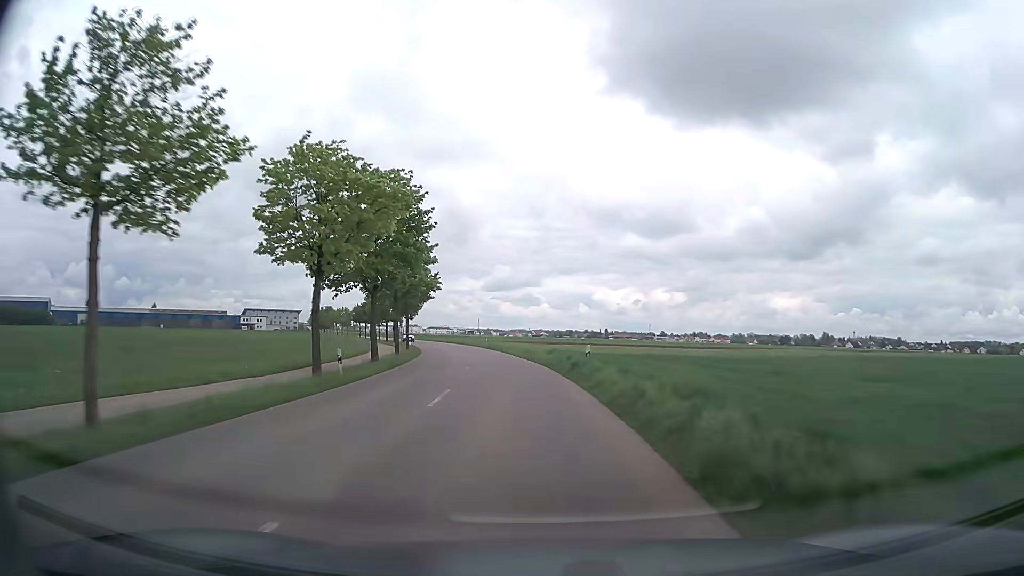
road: tertiary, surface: asphalt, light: Day
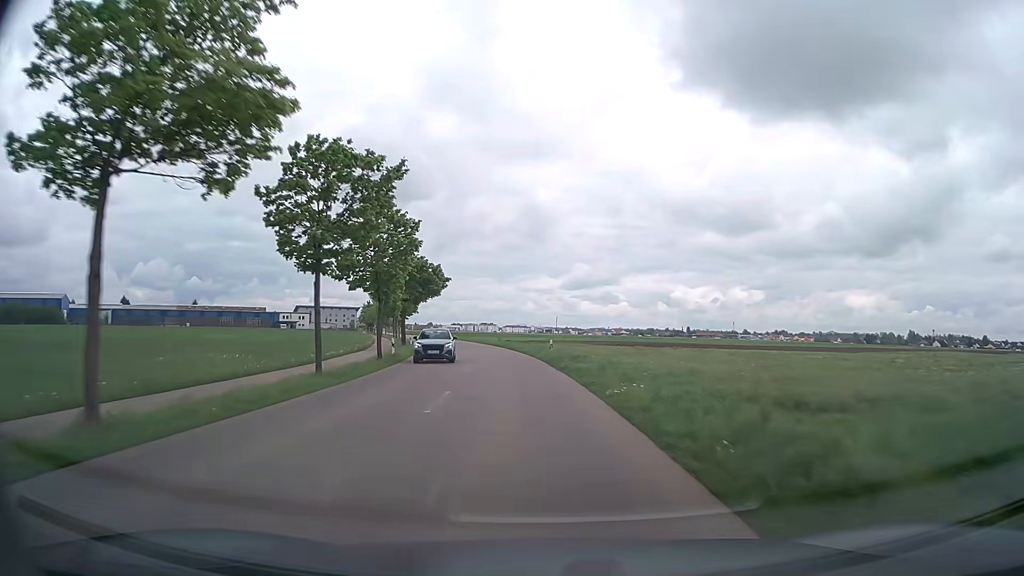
(-2.4, +37.4) m; -6°
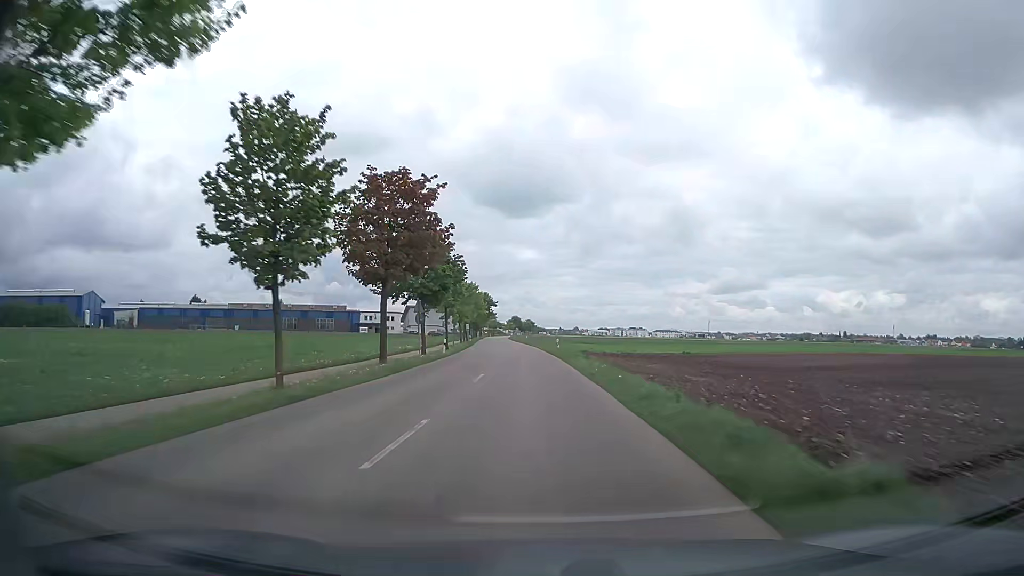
(-7.1, +65.1) m; -12°
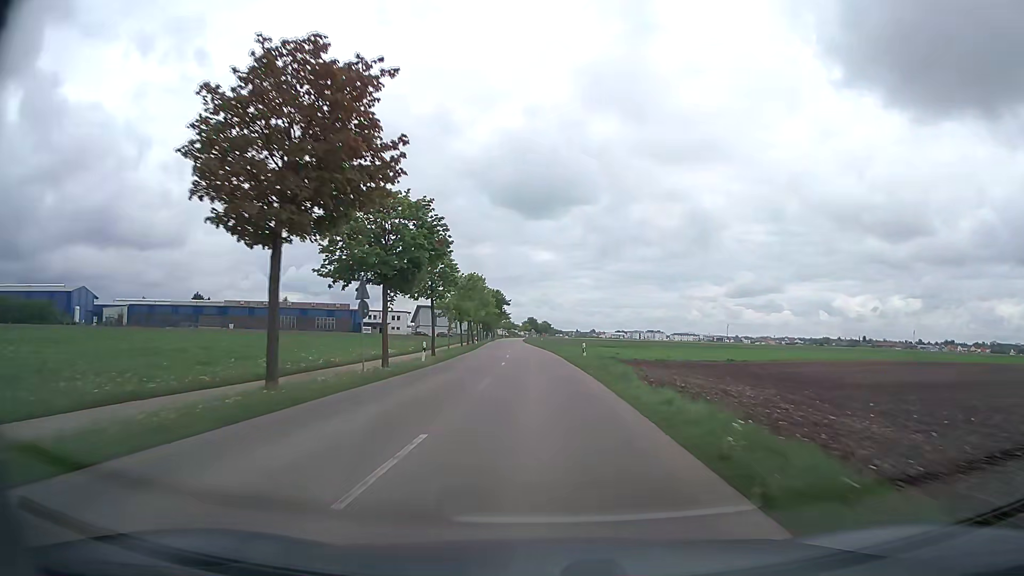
(-0.3, +13.6) m; -2°
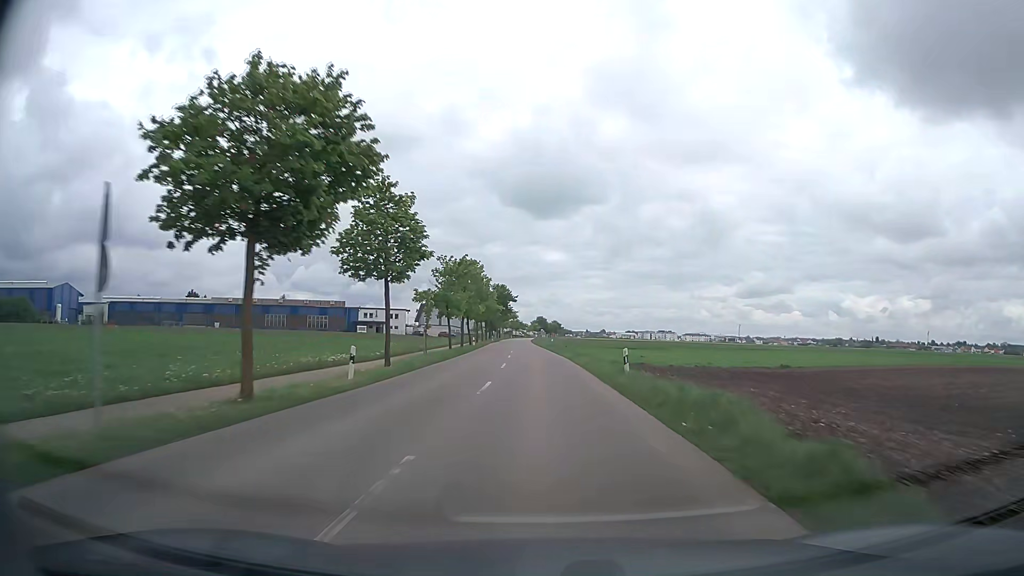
(-0.1, +13.8) m; -1°
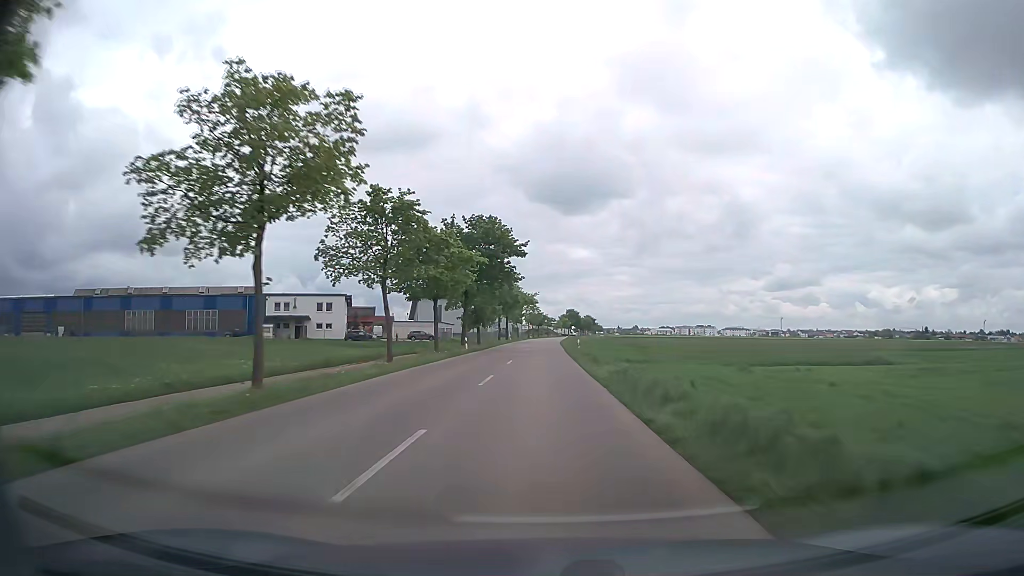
(-1.2, +70.4) m; -2°
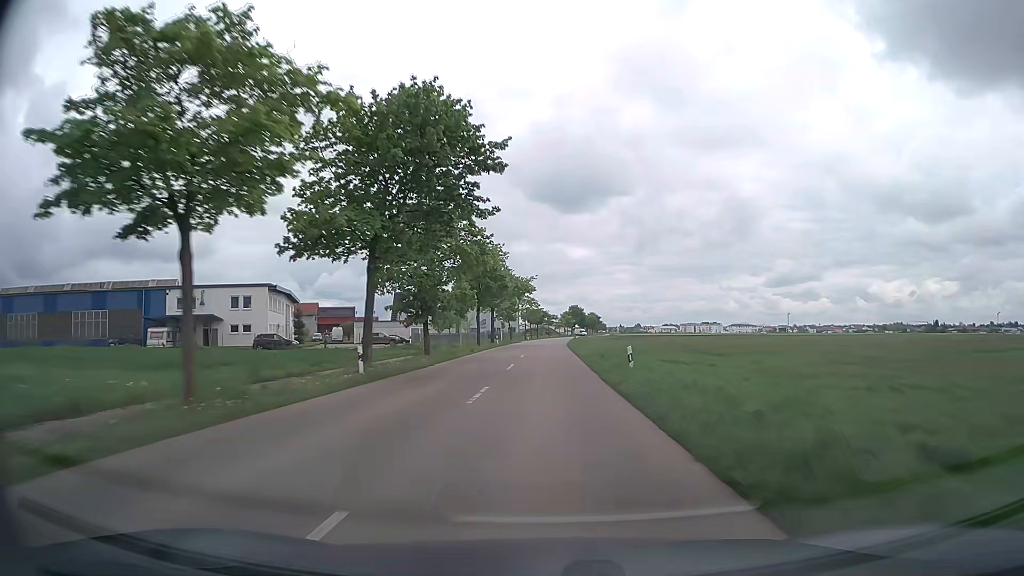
(-0.1, +28.3) m; 0°
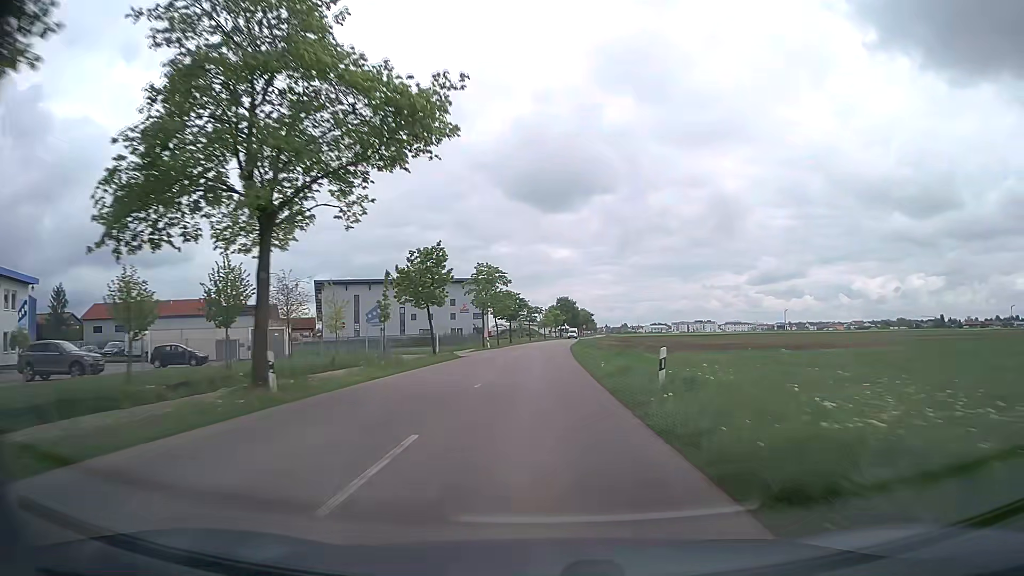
(+0.6, +56.2) m; +1°
(0, +10) (0, +20) (0, +30) (0, +40) (+1, +50) (+1, +60) (+1, +70) (+2, +80) (+3, +90) (+3, +100) m
